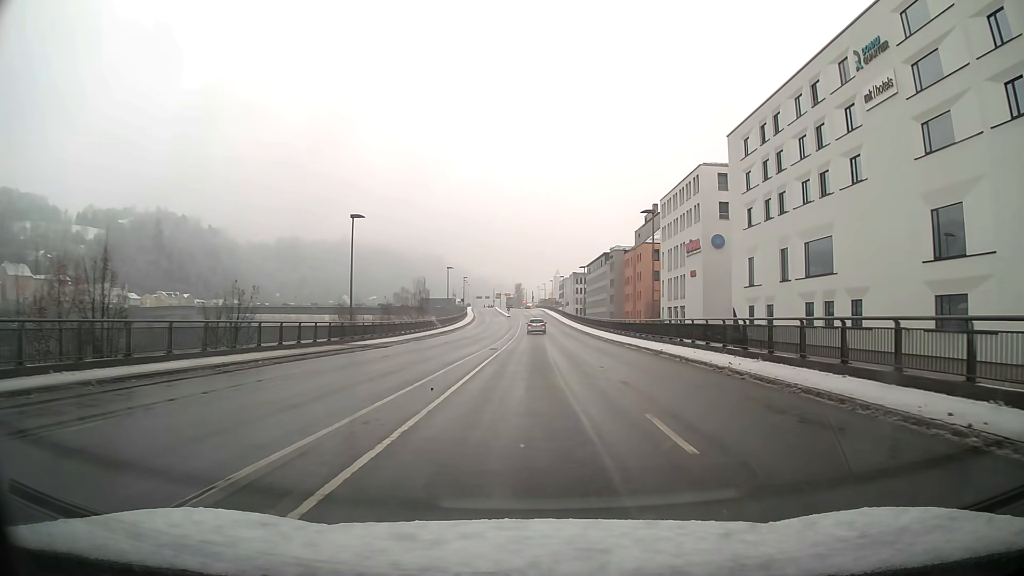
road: primary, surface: asphalt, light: Day
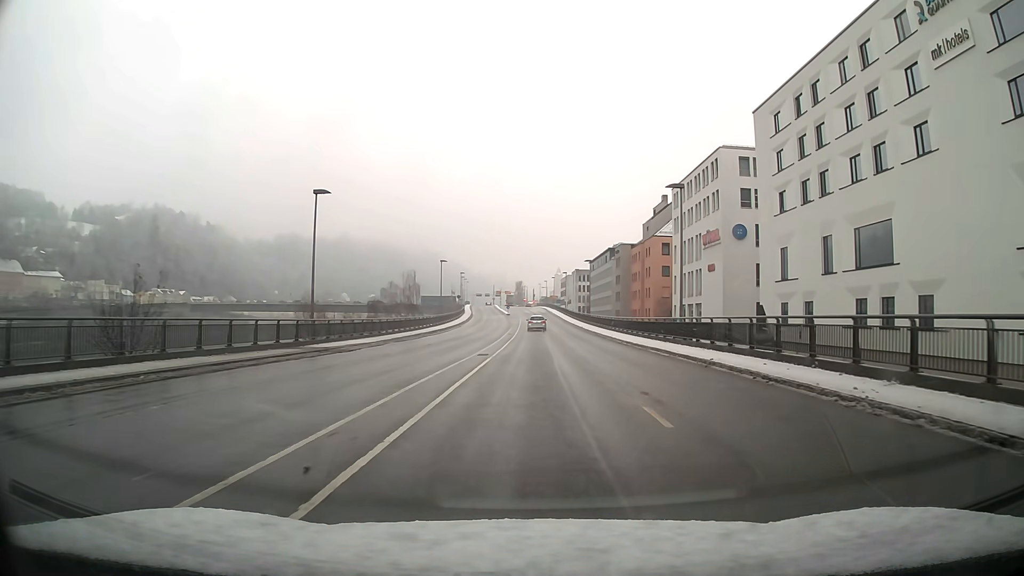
(0.0, +7.6) m; 0°
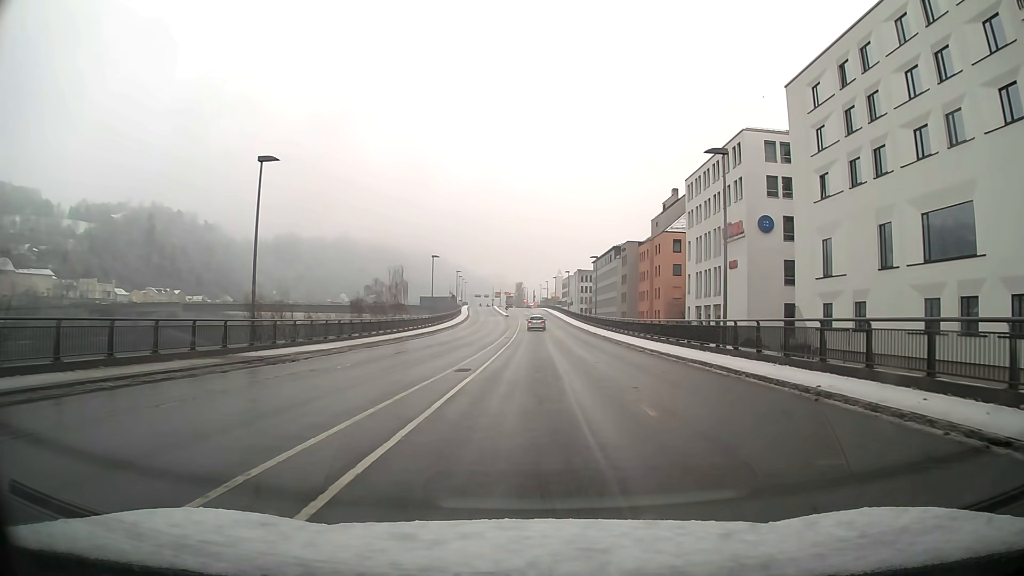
(0.0, +7.7) m; 0°
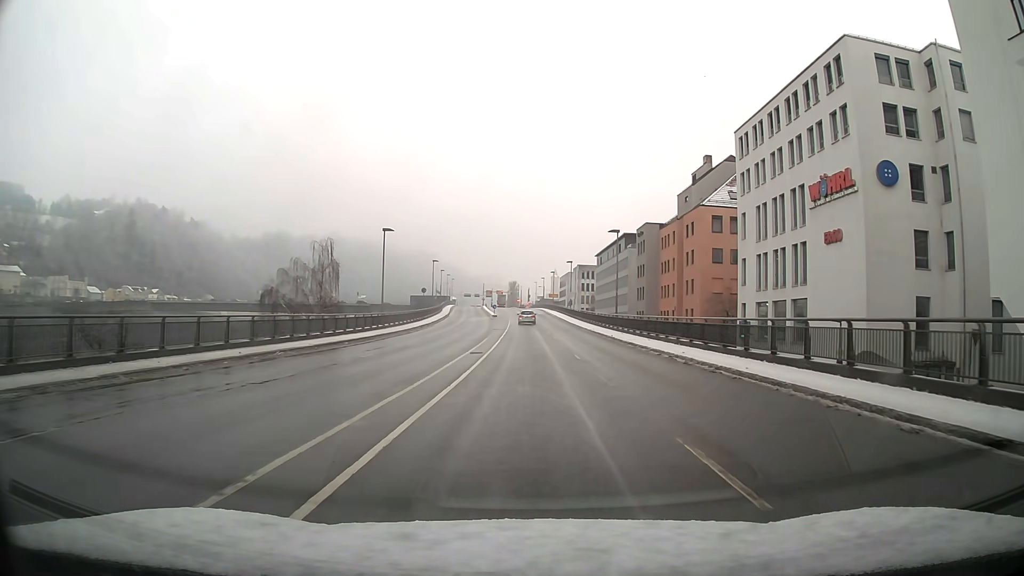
(+0.1, +23.1) m; 0°
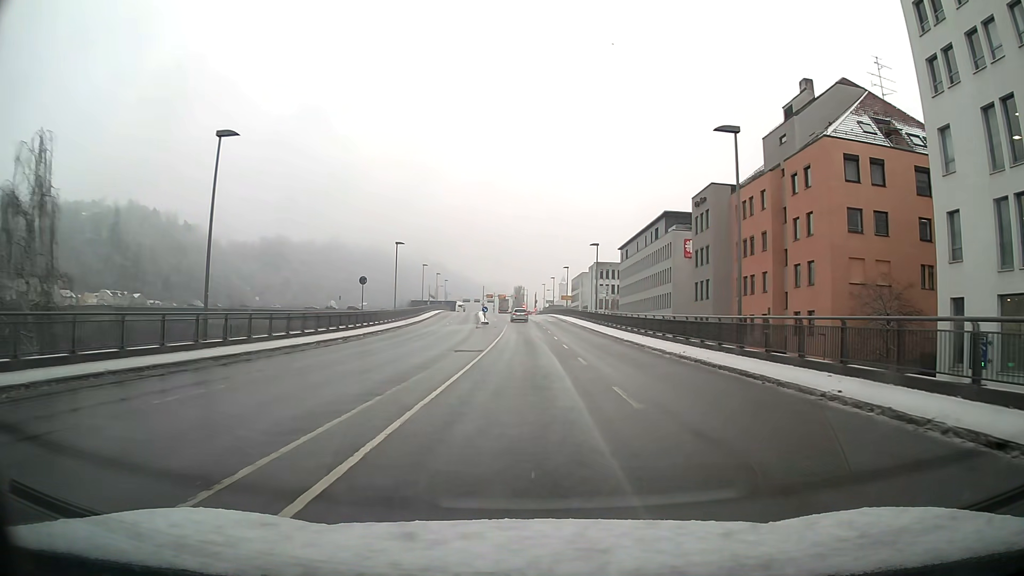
(-0.1, +30.7) m; 0°
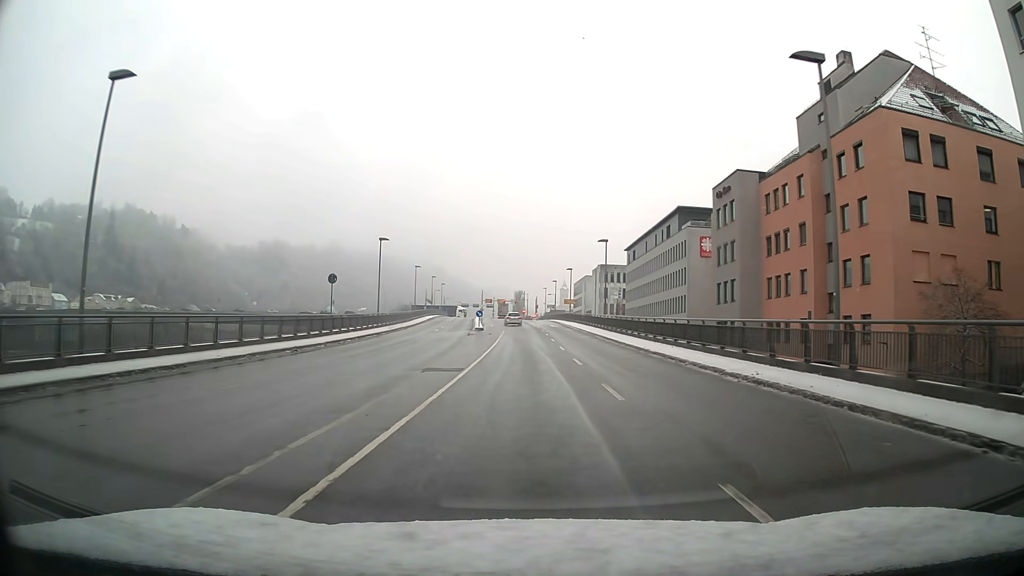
(0.0, +7.6) m; 0°
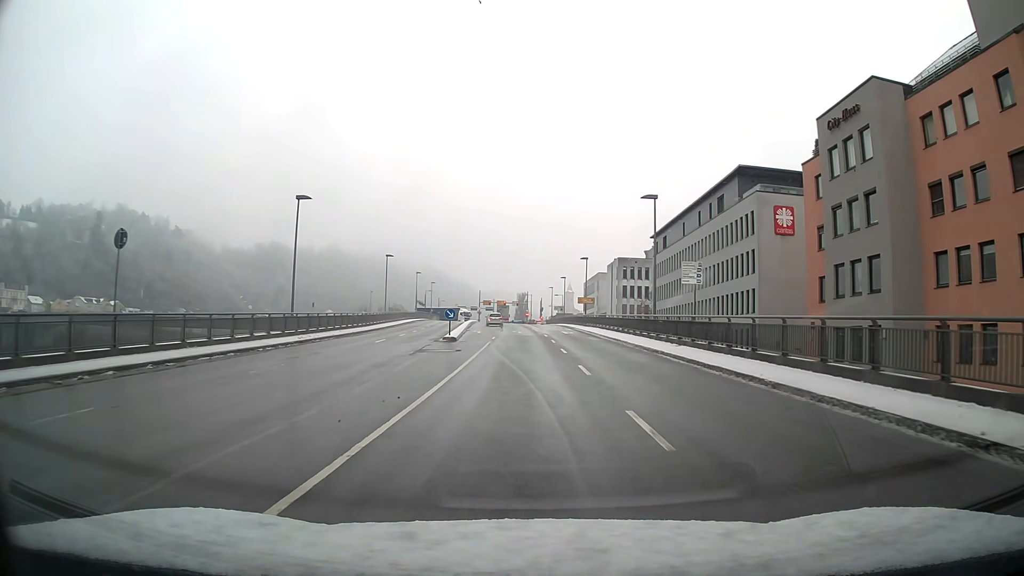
(-0.1, +22.6) m; -1°
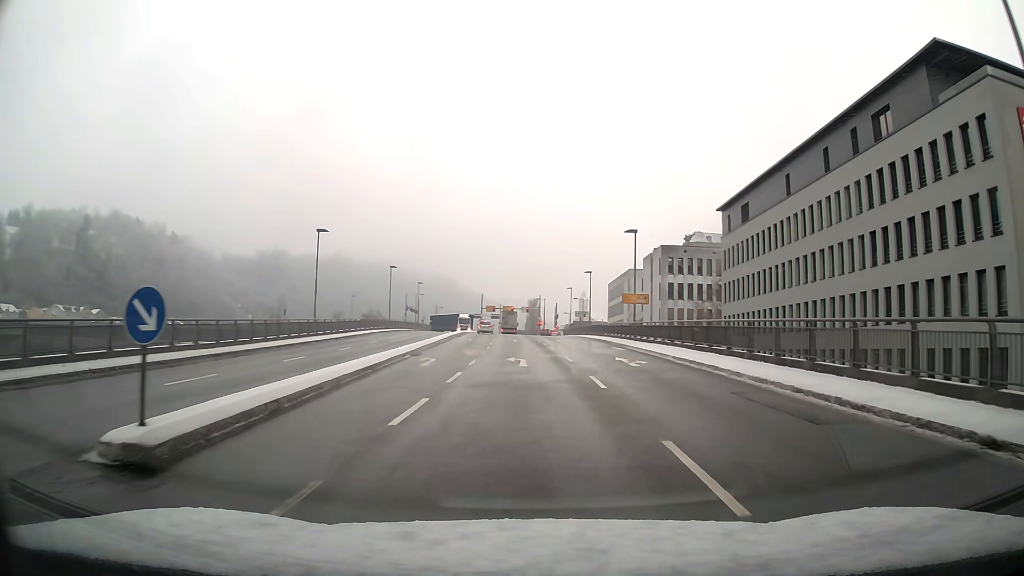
(-0.3, +29.5) m; -1°
(0, +10) (0, +20) (0, +30) (-1, +40) (-1, +50) (-2, +60) (-3, +70) (-3, +80) (-3, +90) (-4, +100) m
